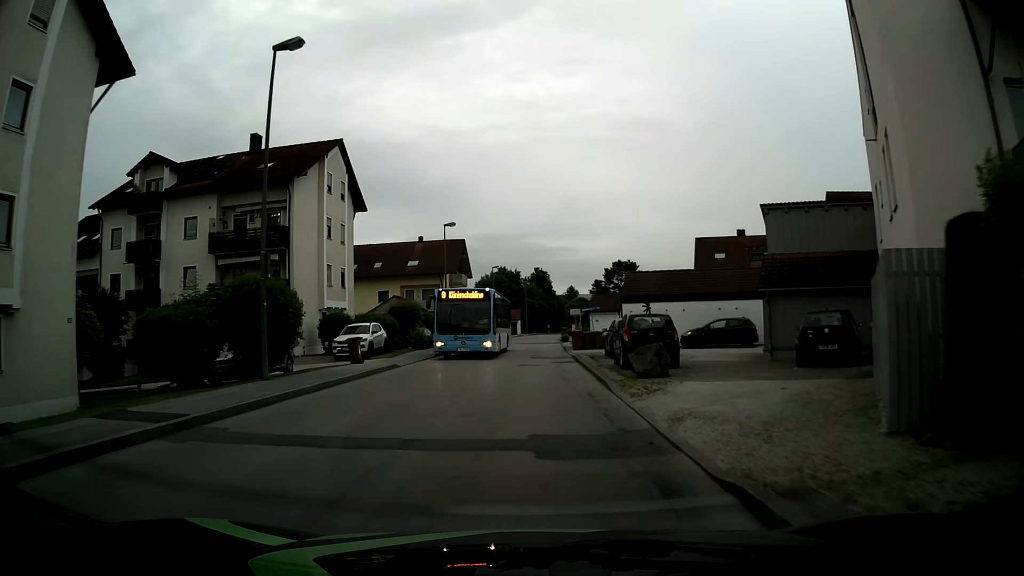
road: unclassified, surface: asphalt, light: Day
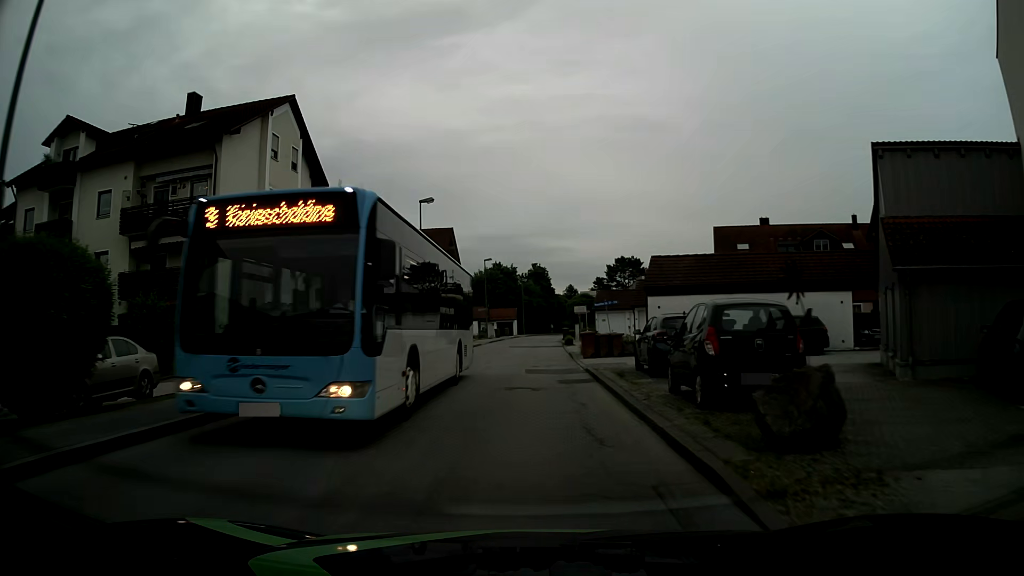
(+0.1, +8.9) m; 0°
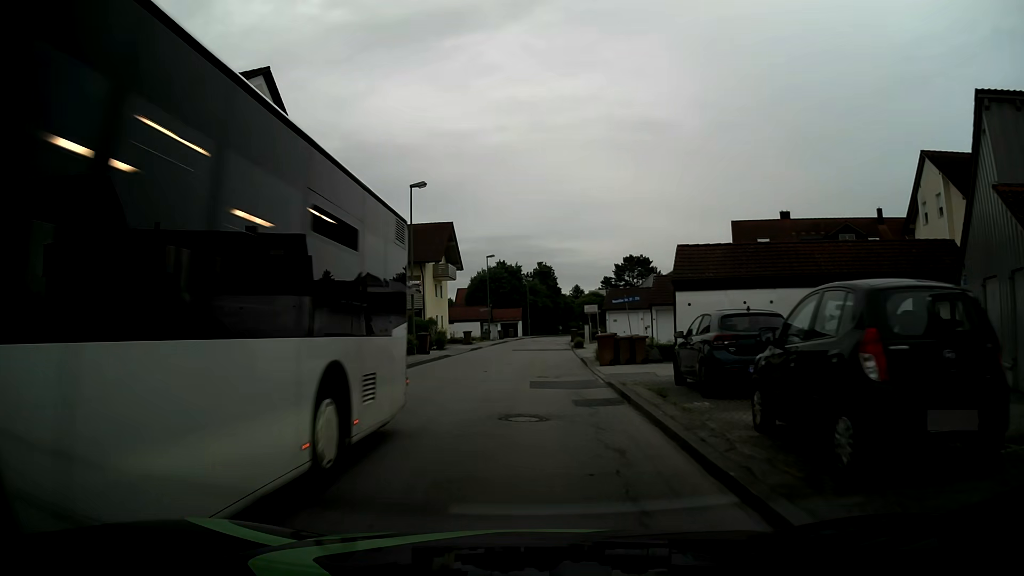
(0.0, +4.5) m; 0°
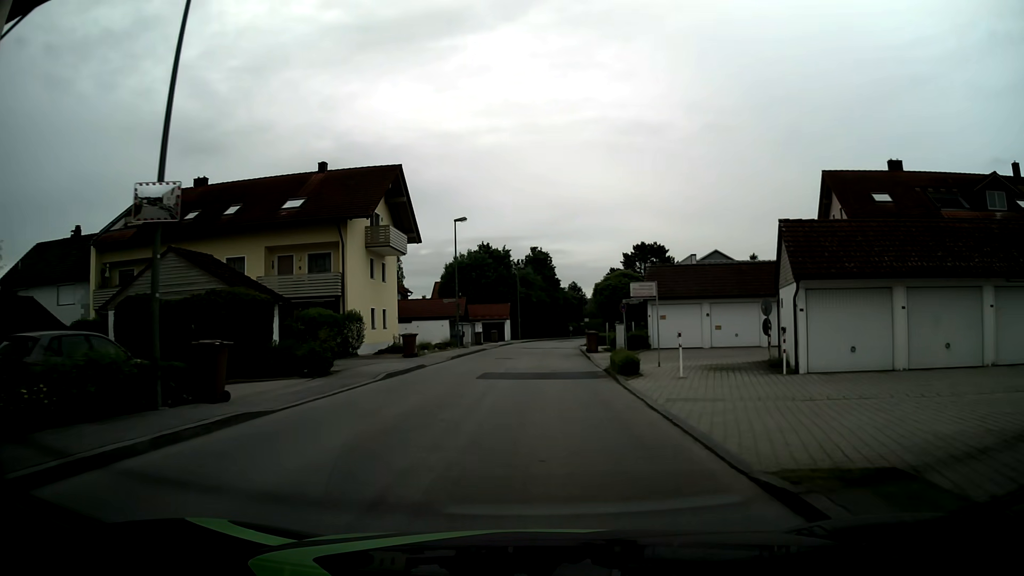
(0.0, +22.4) m; 0°
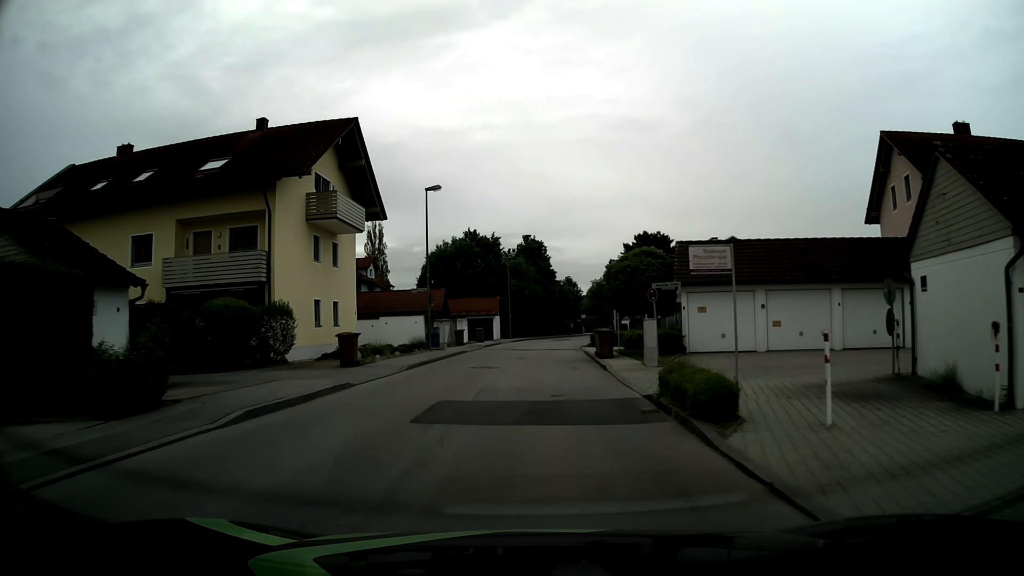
(+0.1, +8.9) m; +1°
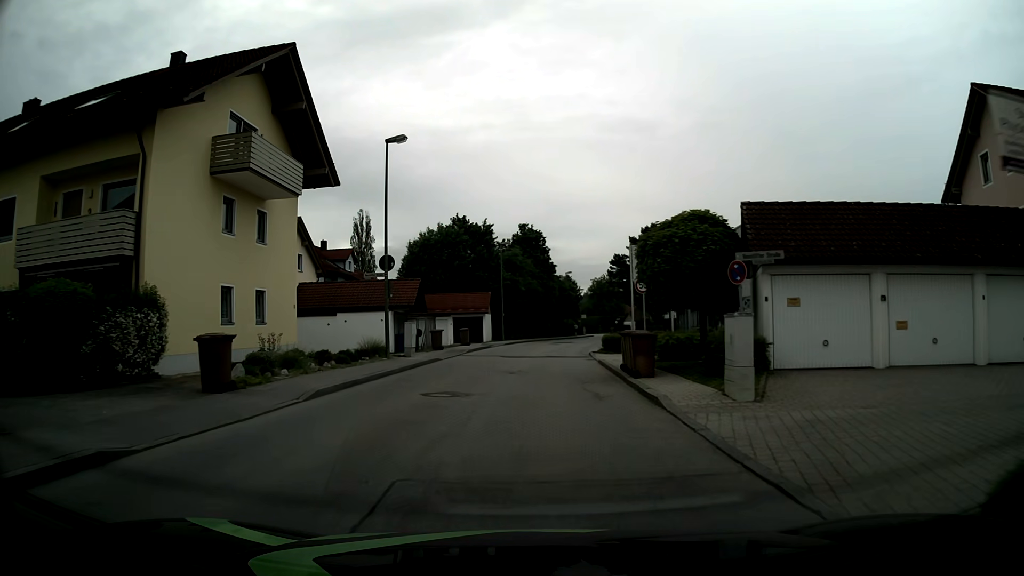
(0.0, +9.0) m; 0°
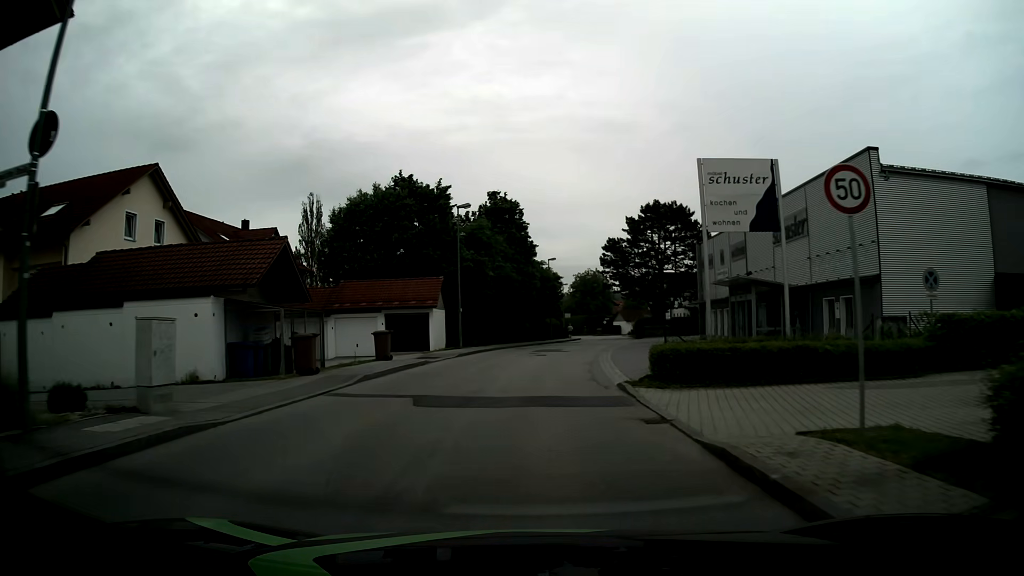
(+0.1, +17.9) m; +2°
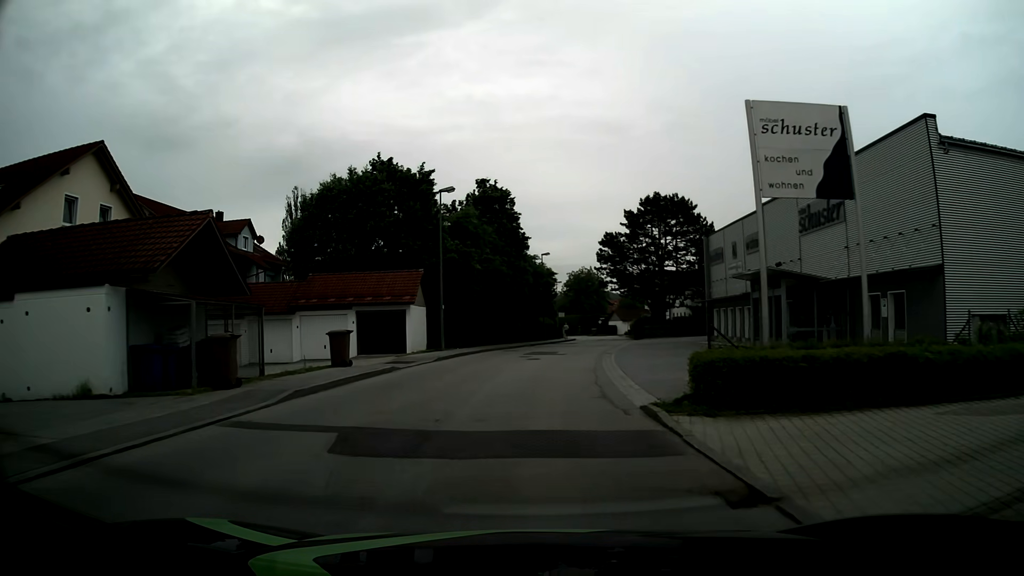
(0.0, +4.5) m; -1°
